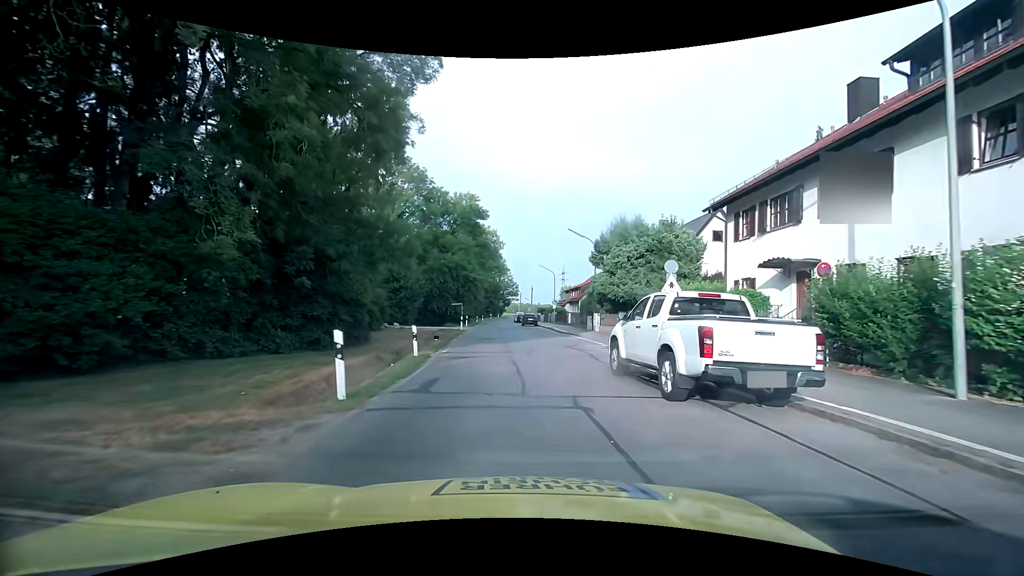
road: tertiary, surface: asphalt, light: Day
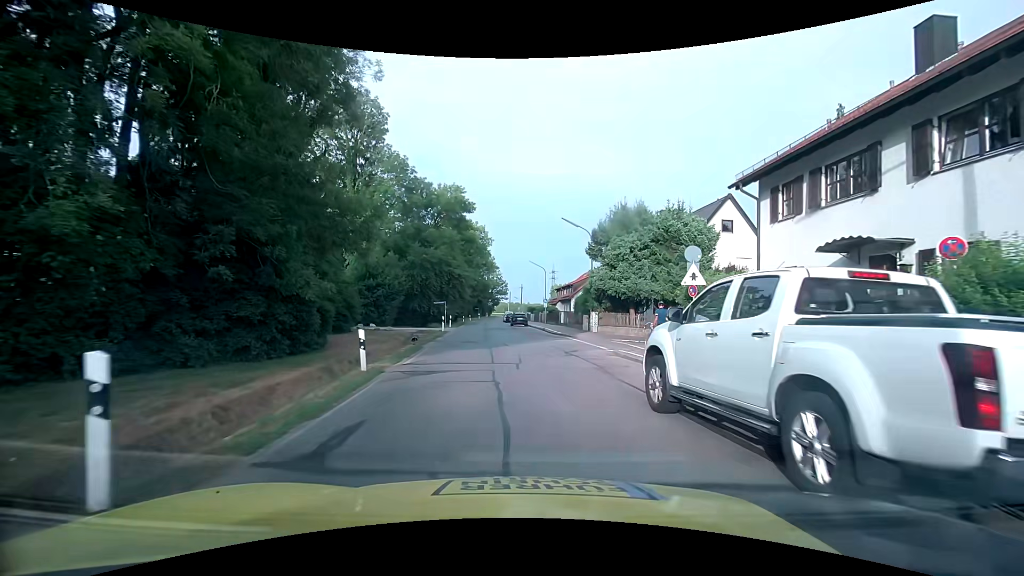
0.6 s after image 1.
(+0.1, +4.3) m; +2°
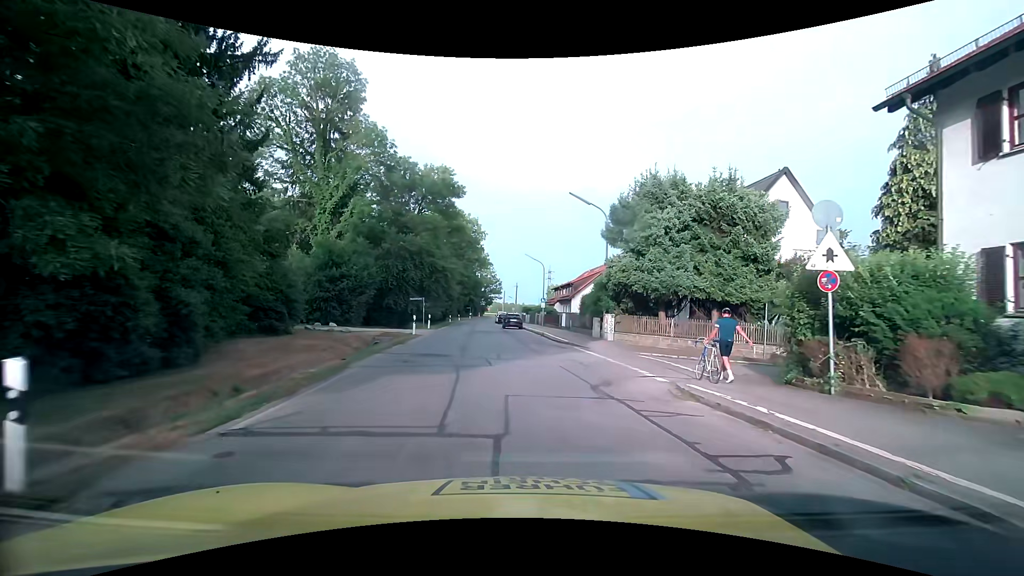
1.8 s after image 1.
(0.0, +8.0) m; 0°
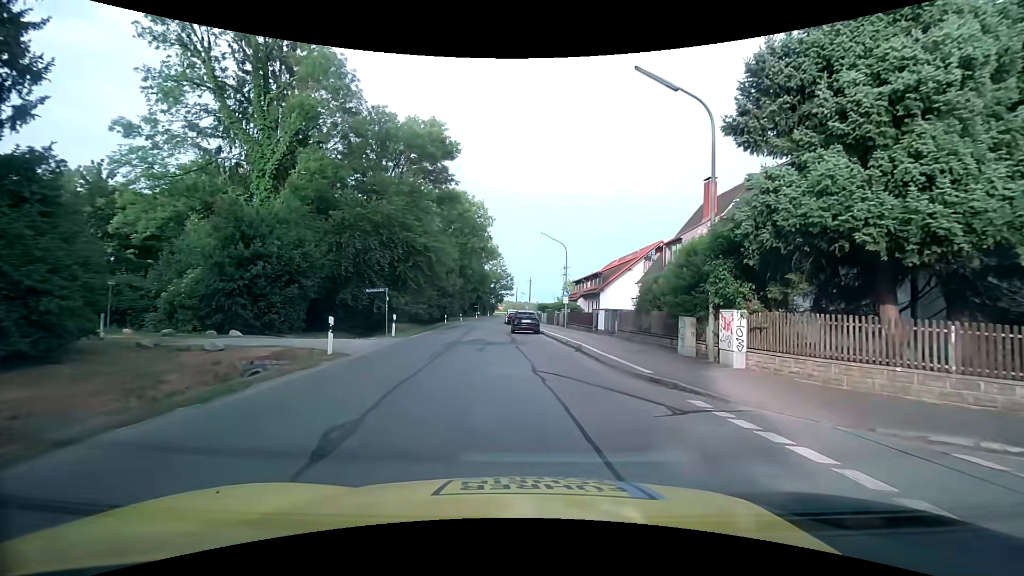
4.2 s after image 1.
(-0.1, +14.1) m; -1°
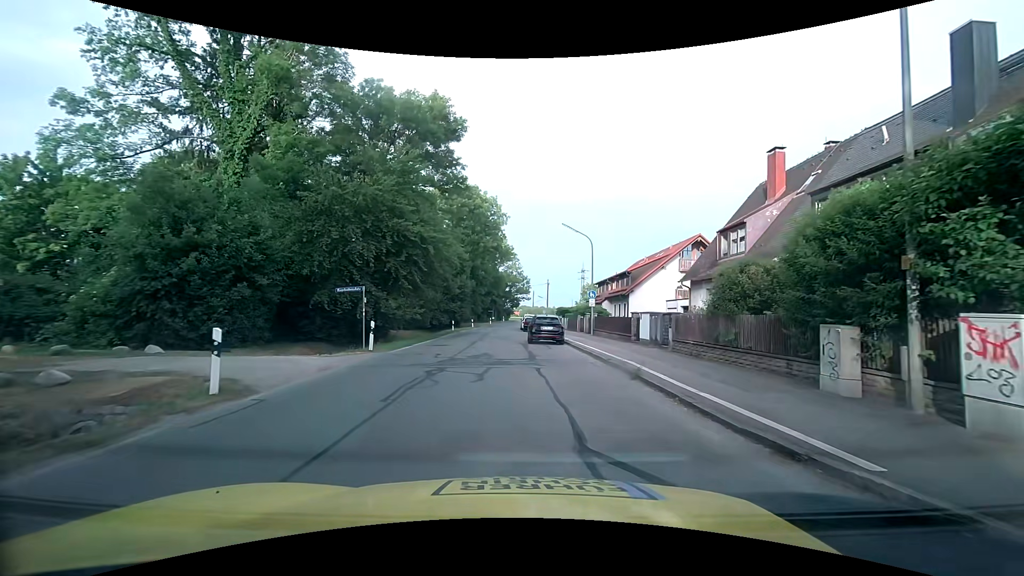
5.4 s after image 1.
(-0.1, +6.3) m; -1°
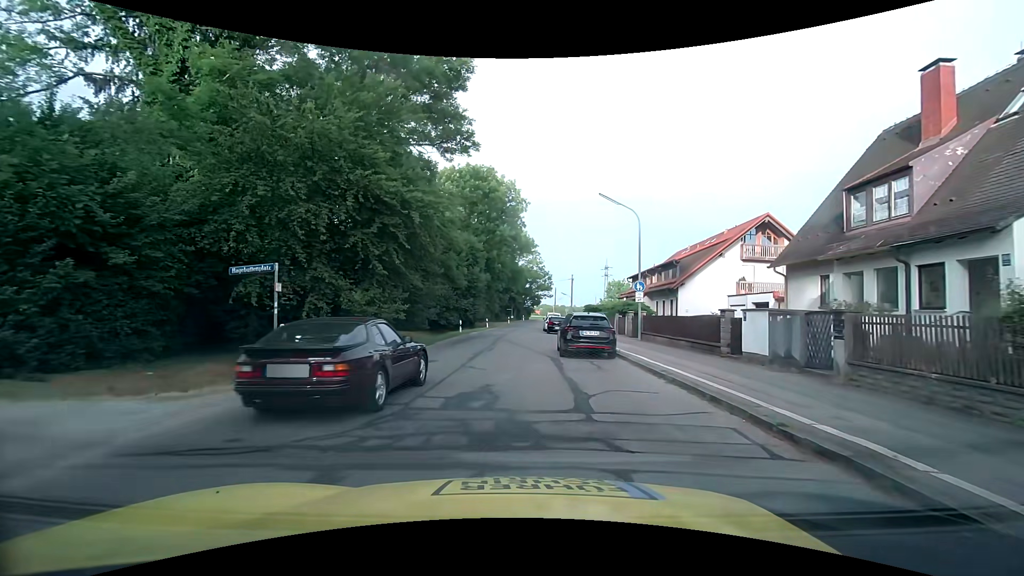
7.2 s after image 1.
(-0.4, +8.5) m; -3°
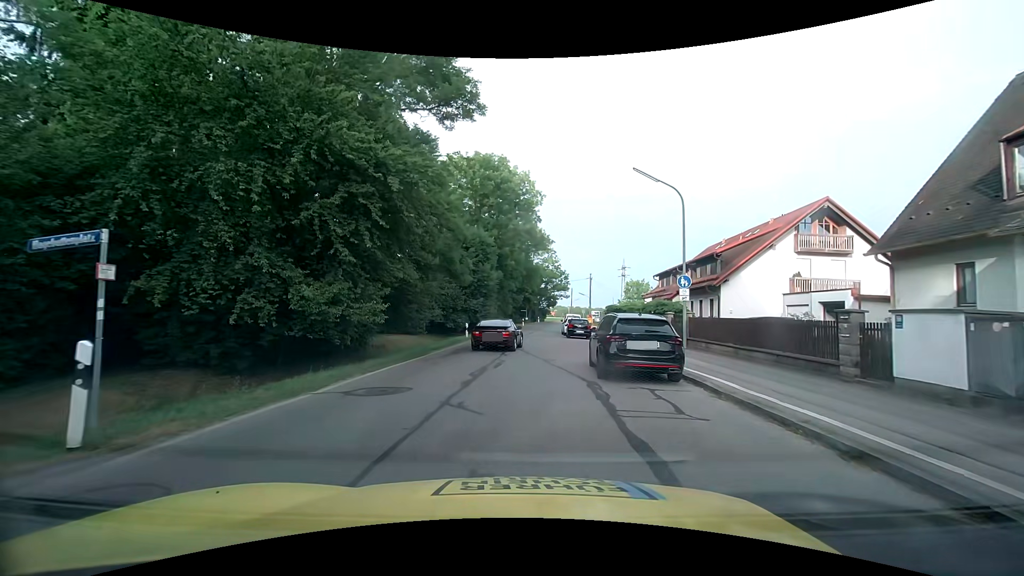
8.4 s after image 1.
(0.0, +5.1) m; -3°
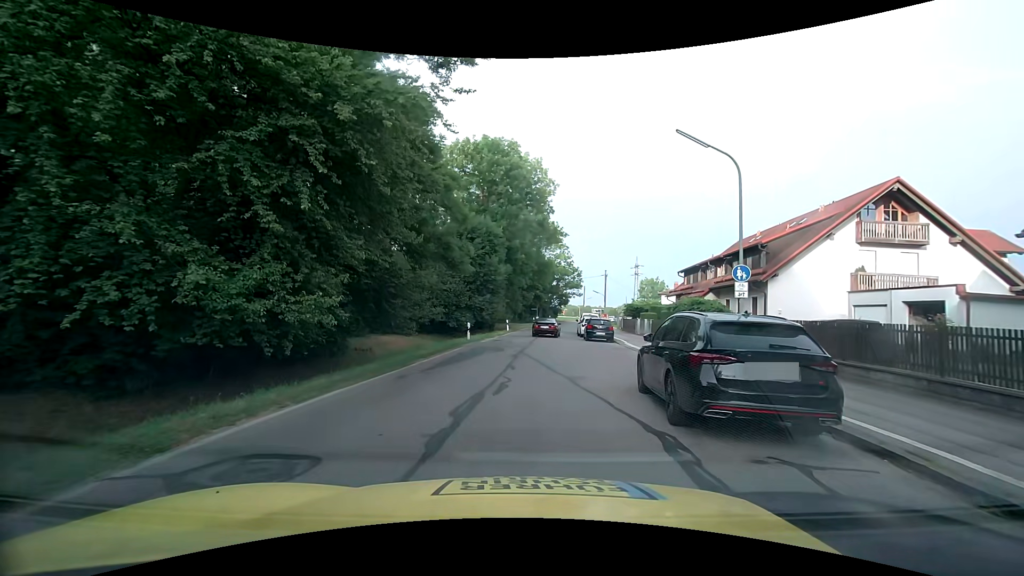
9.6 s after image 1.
(0.0, +4.6) m; -2°
